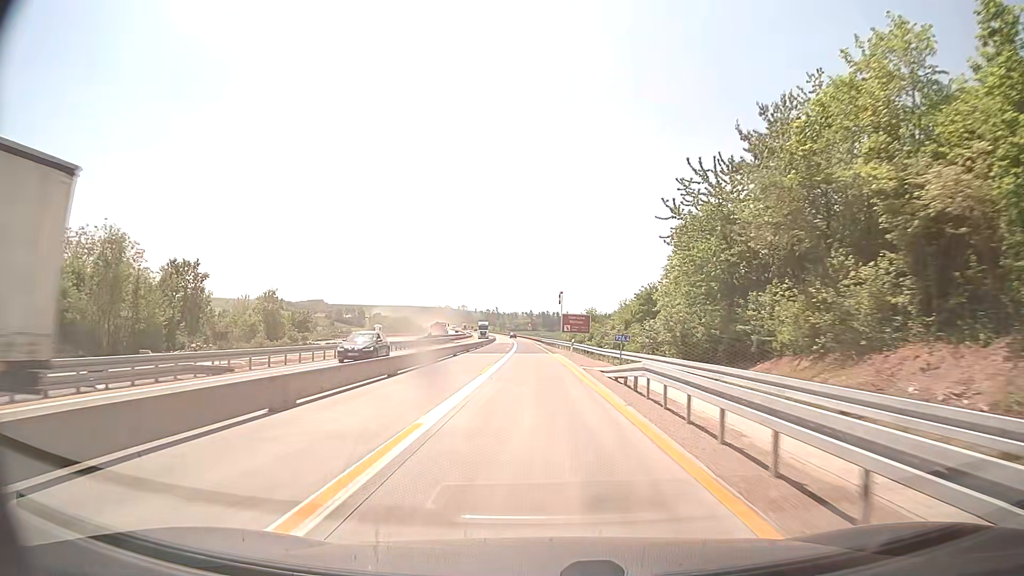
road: motorway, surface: concrete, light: Day
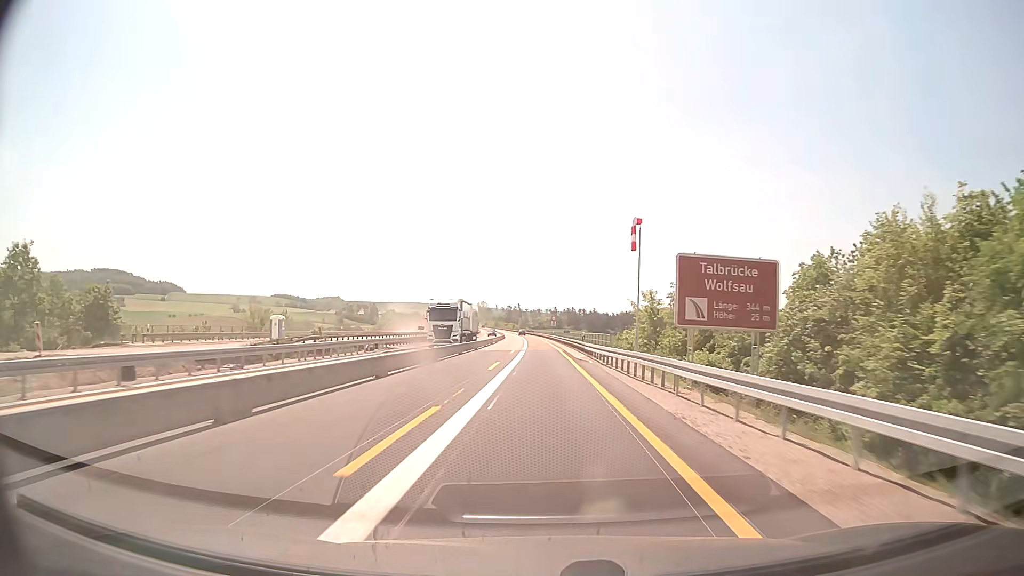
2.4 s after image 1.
(-0.7, +52.1) m; -2°
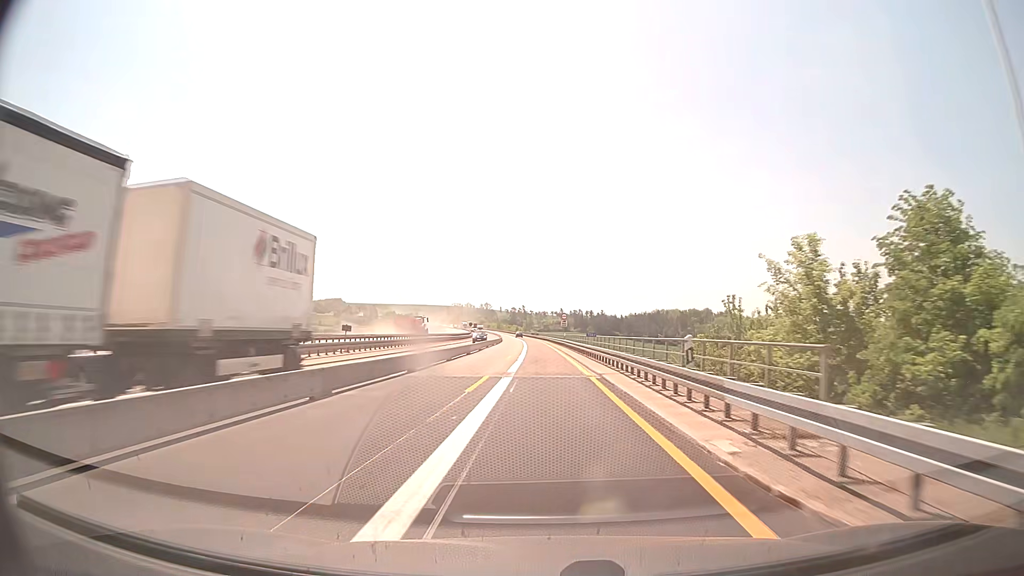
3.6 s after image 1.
(-0.2, +26.1) m; -1°
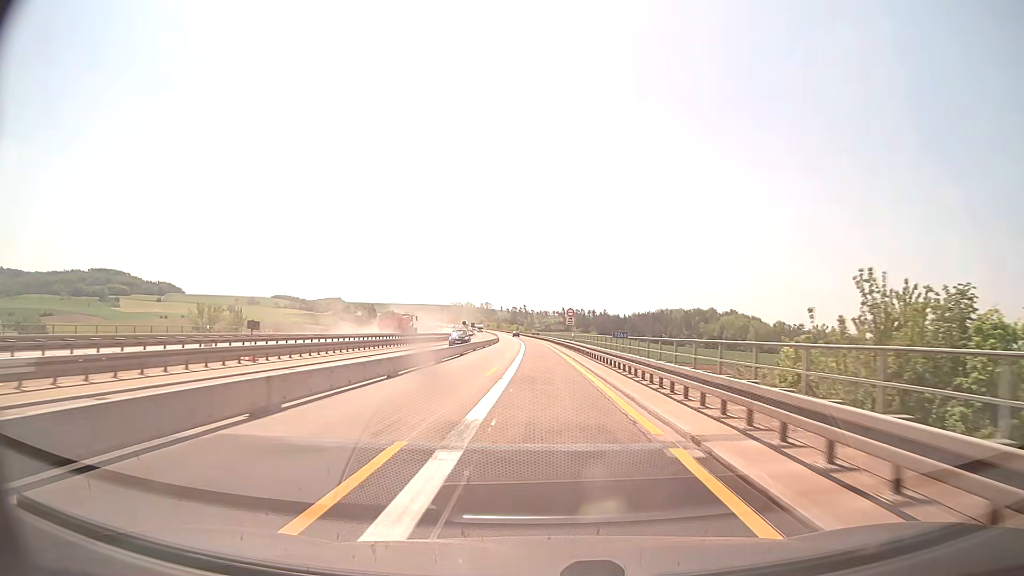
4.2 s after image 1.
(0.0, +13.1) m; 0°
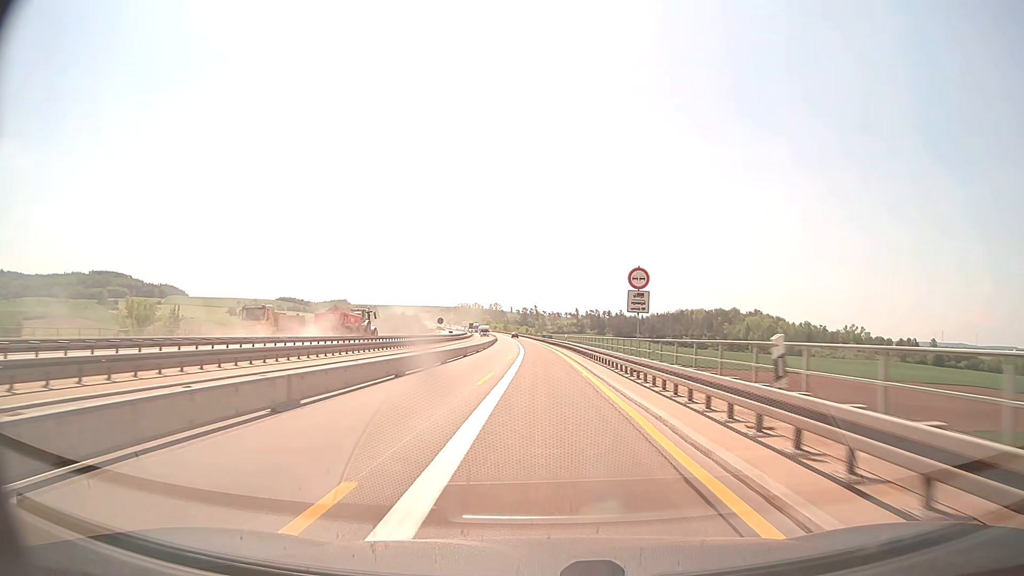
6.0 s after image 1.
(-0.3, +39.1) m; -1°
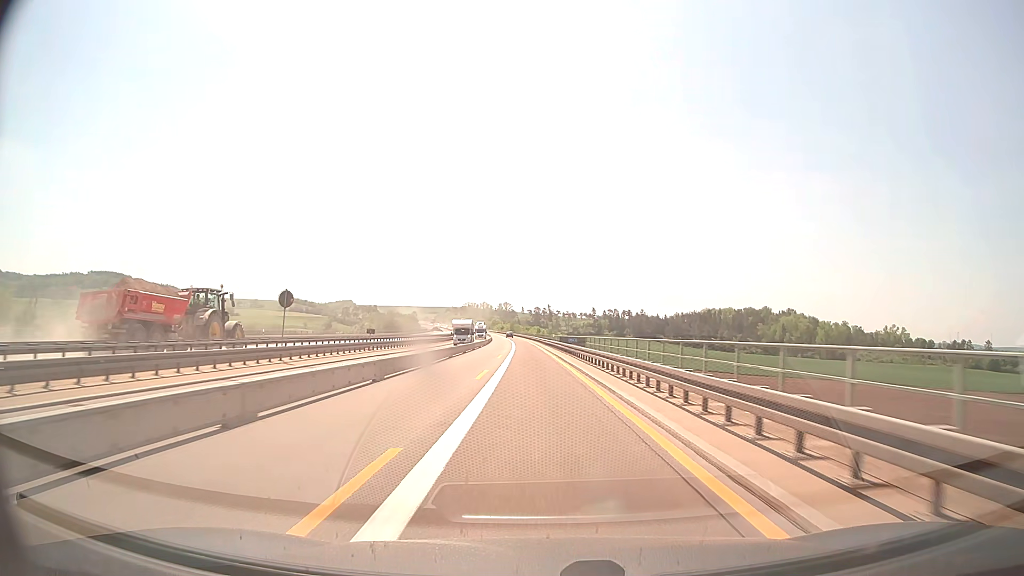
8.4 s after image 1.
(-0.5, +52.1) m; -1°
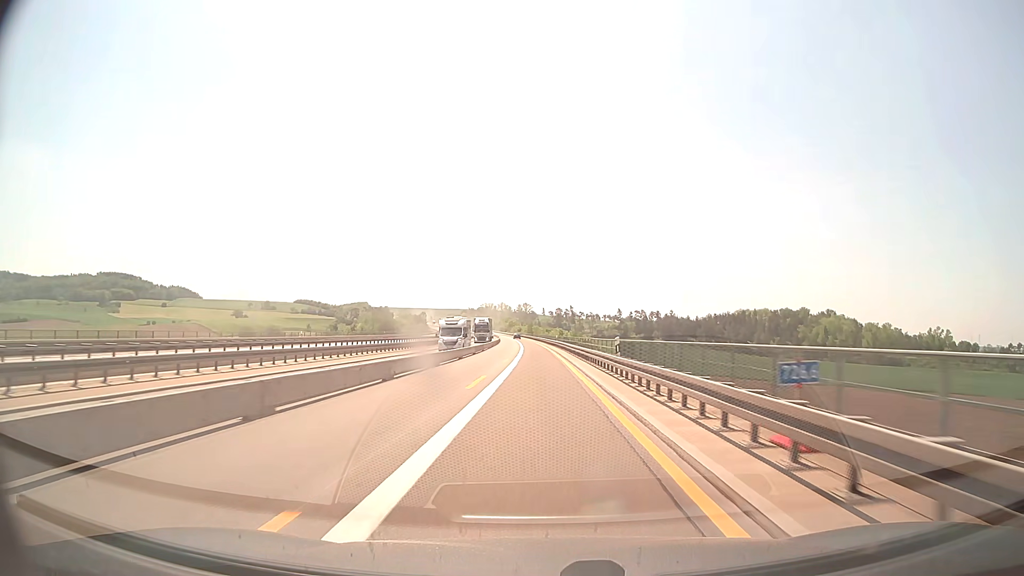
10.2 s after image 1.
(-0.6, +39.0) m; -2°
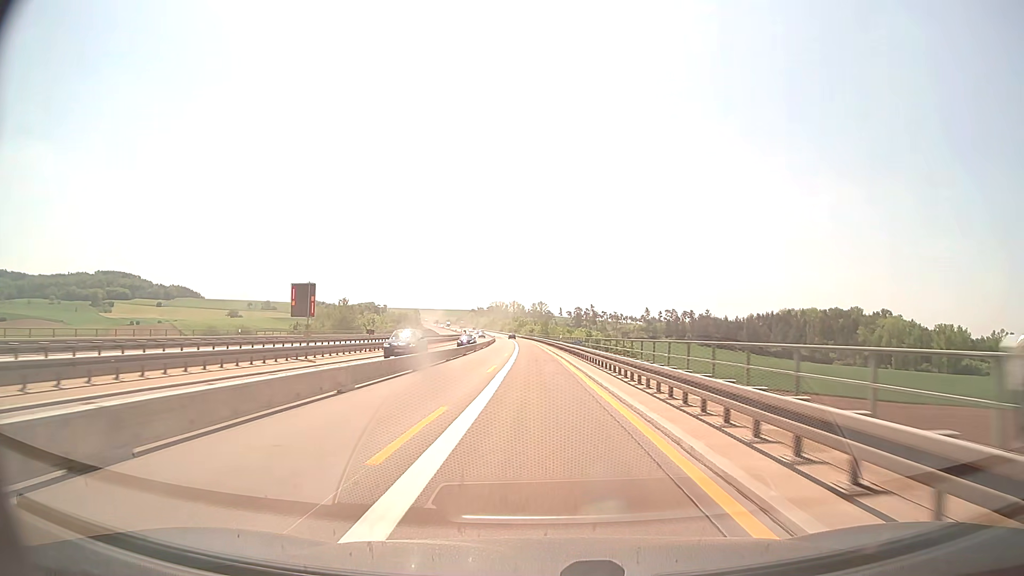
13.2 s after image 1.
(-0.9, +65.0) m; -1°
(0, +10) (0, +20) (0, +30) (-1, +40) (-1, +50) (-1, +60) (-2, +70) (-2, +80) (-3, +90) (-3, +100) m
